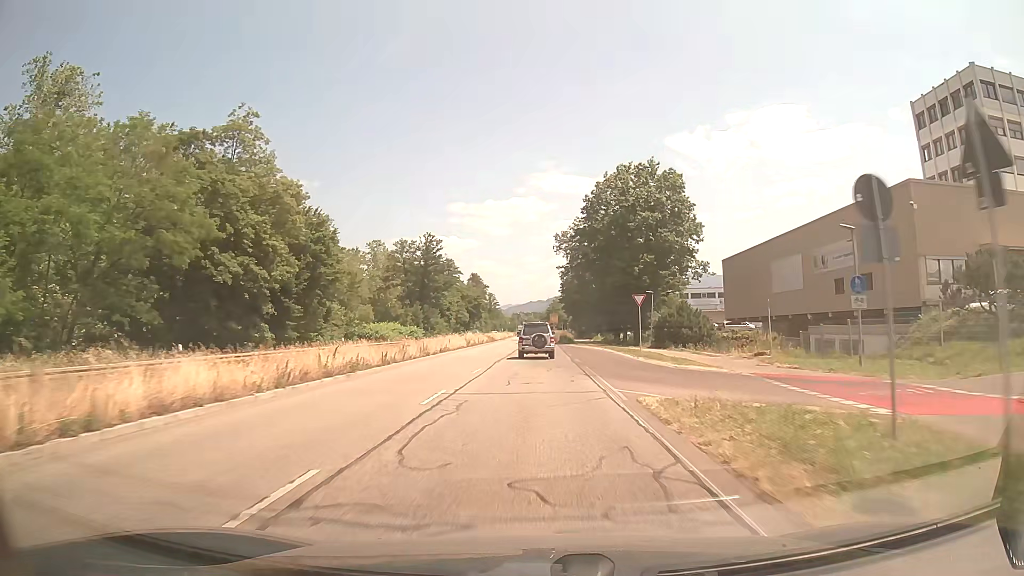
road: primary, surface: asphalt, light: Day
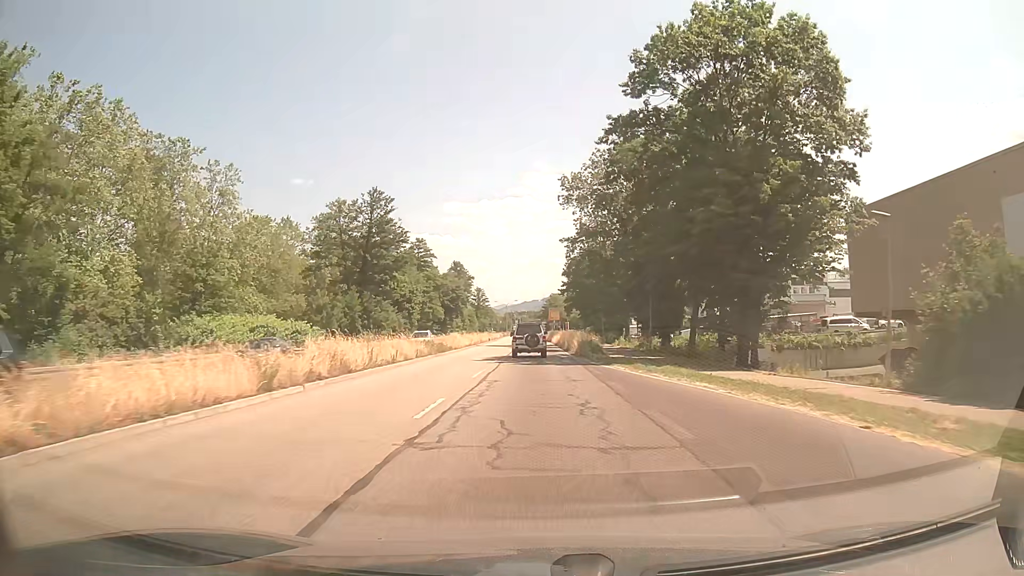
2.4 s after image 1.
(+0.2, +38.4) m; +1°
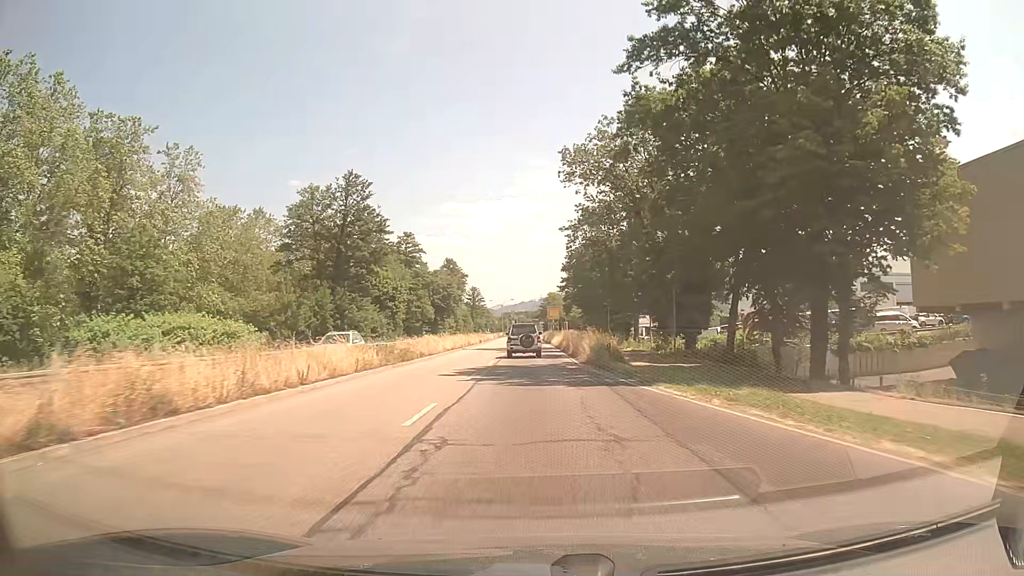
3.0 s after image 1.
(0.0, +9.9) m; 0°
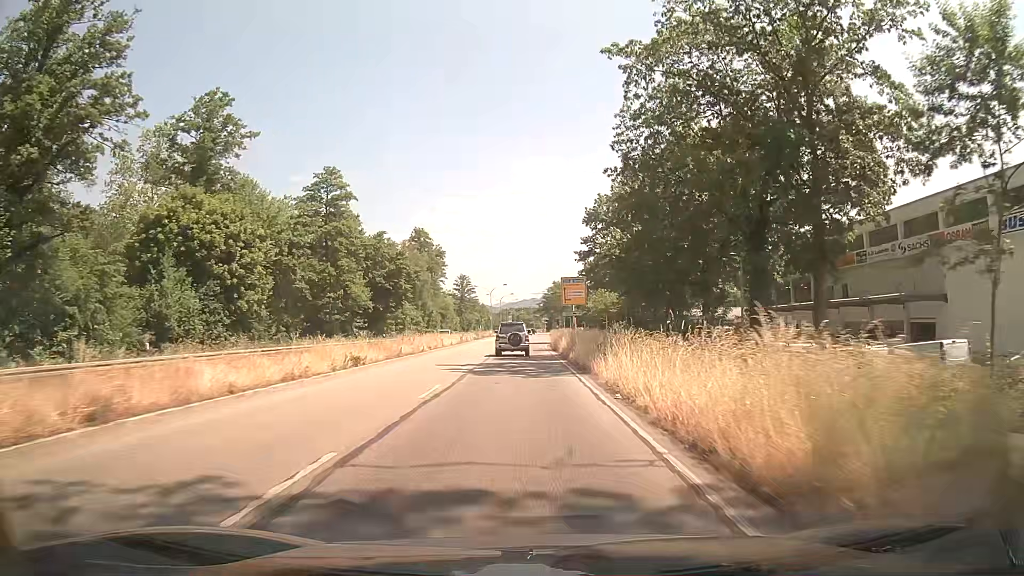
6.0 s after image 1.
(+0.1, +50.4) m; 0°
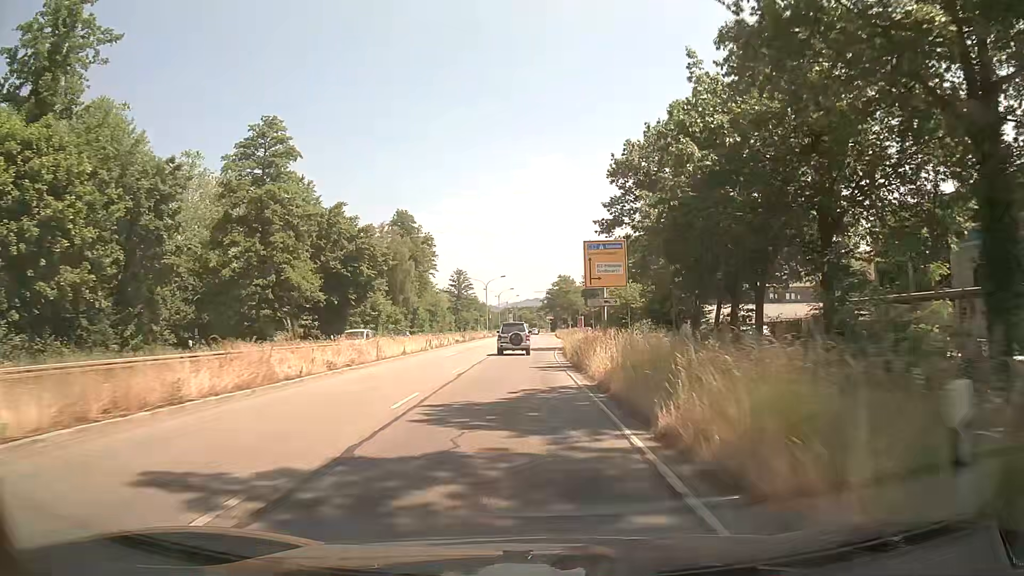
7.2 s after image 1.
(0.0, +20.0) m; 0°
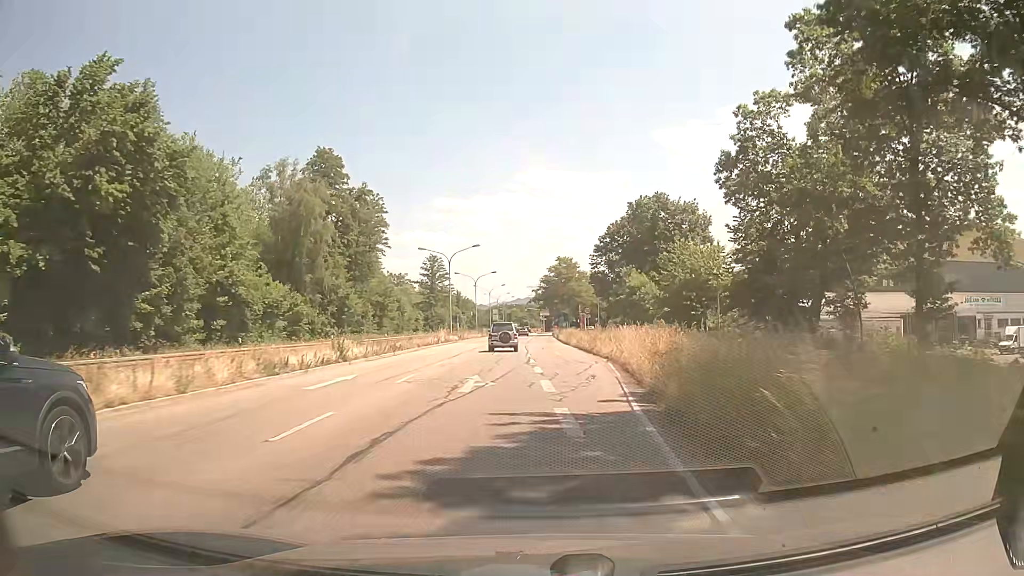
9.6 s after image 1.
(0.0, +39.8) m; +1°
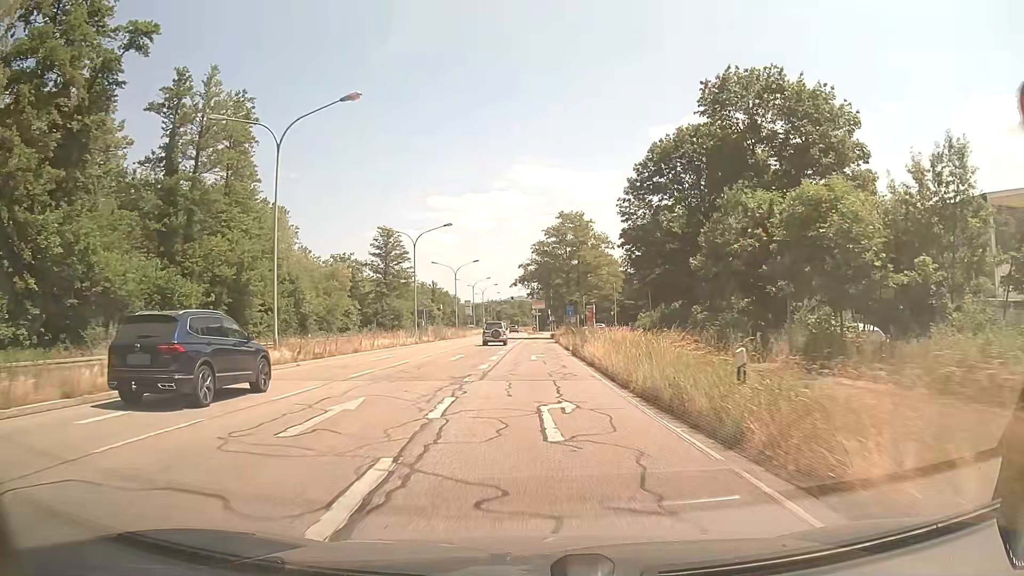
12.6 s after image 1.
(+0.5, +46.2) m; 0°
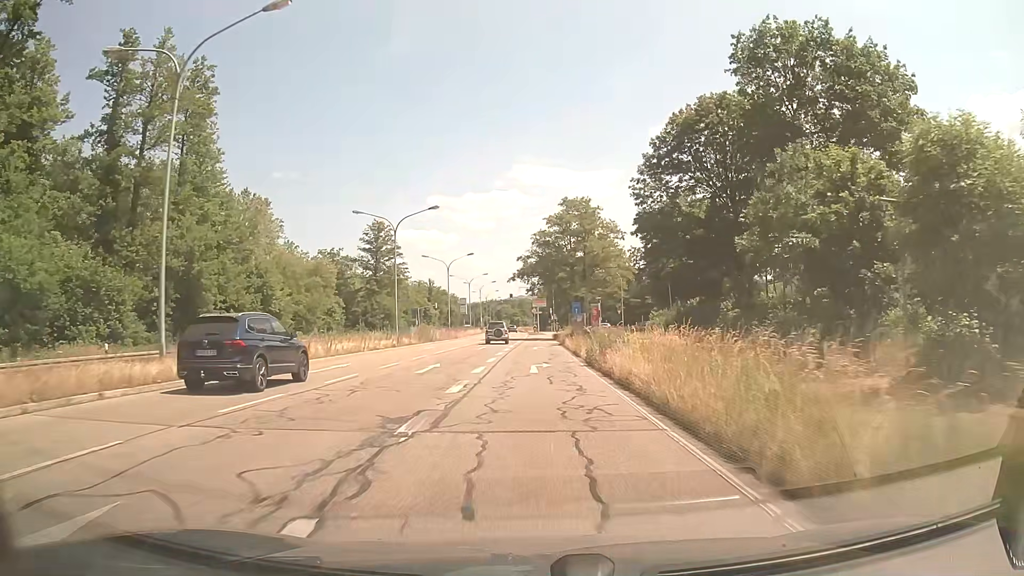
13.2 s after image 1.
(0.0, +8.2) m; 0°
